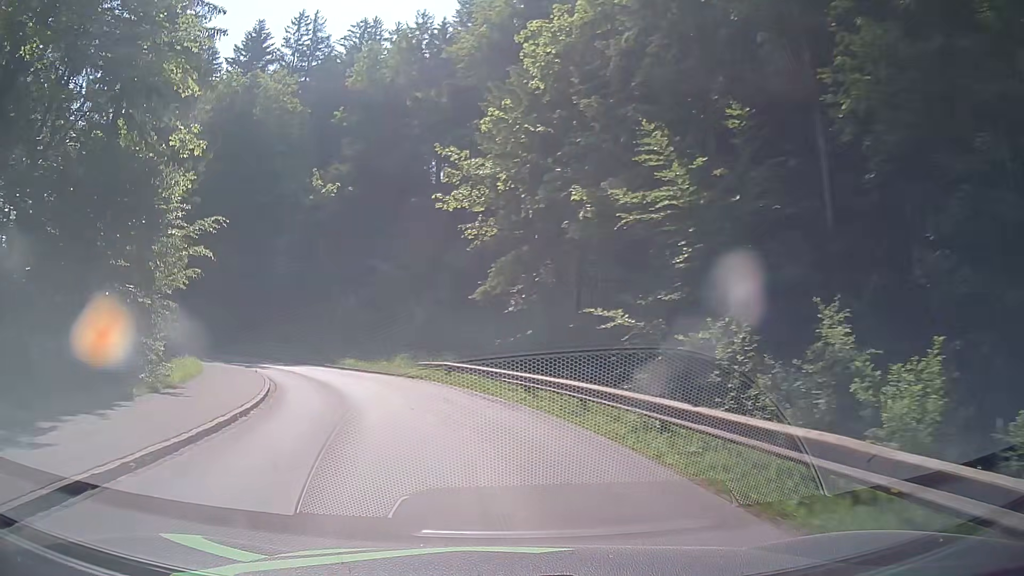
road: tertiary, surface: asphalt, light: Day
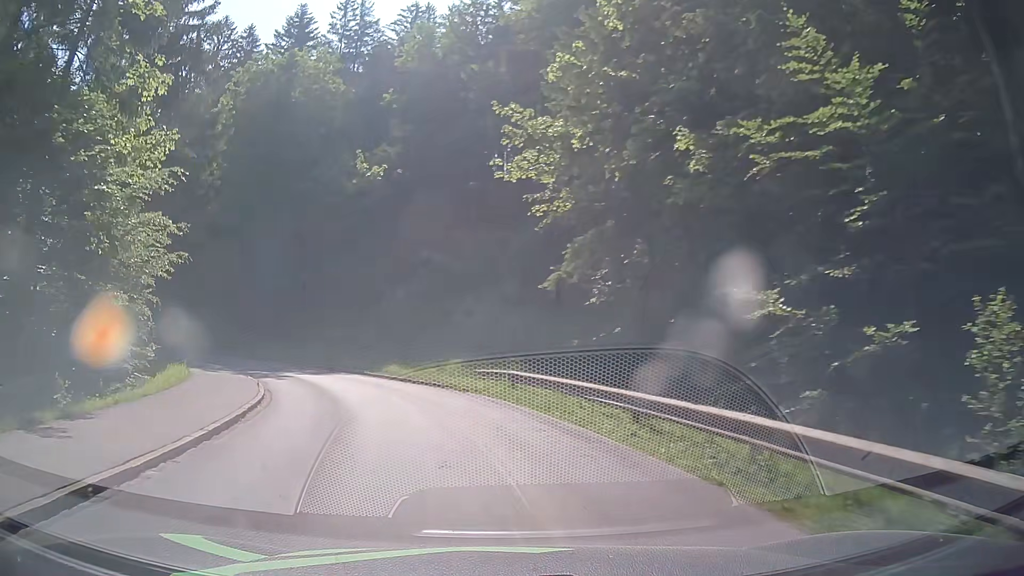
(-0.4, +6.3) m; -6°
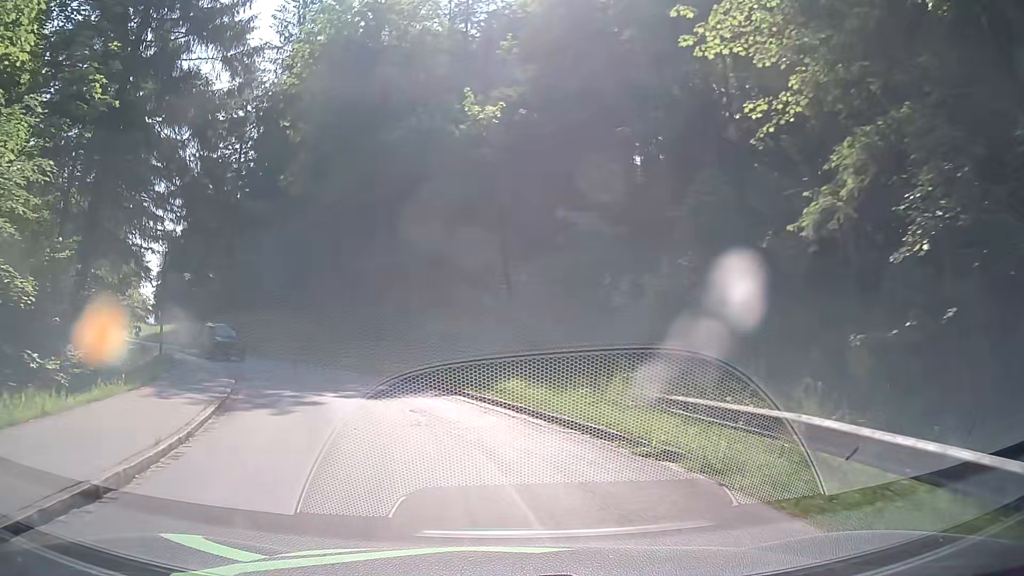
(-1.2, +11.9) m; -12°
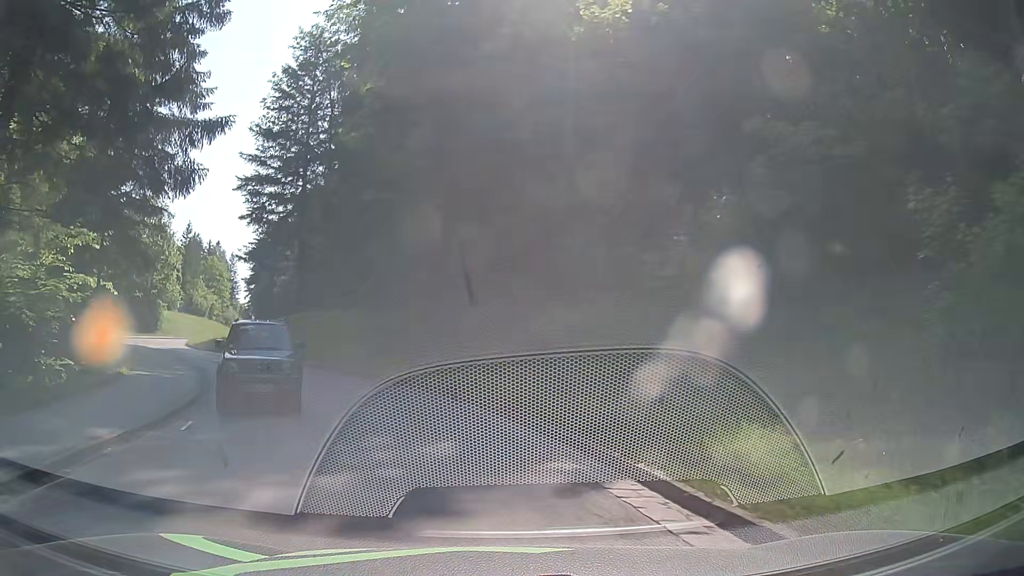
(-0.9, +10.9) m; -9°
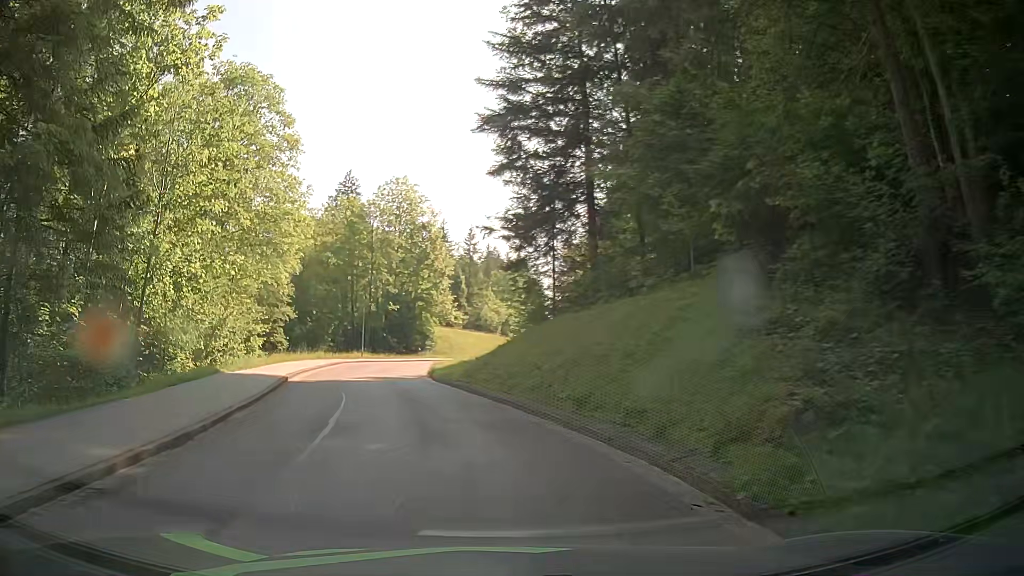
(-4.3, +19.3) m; -28°
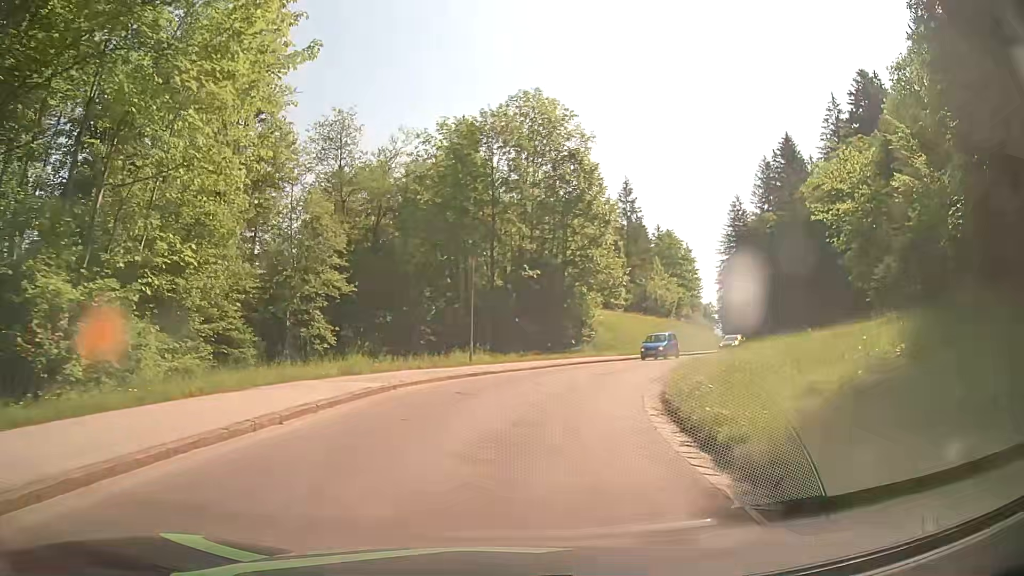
(-4.6, +28.5) m; -12°
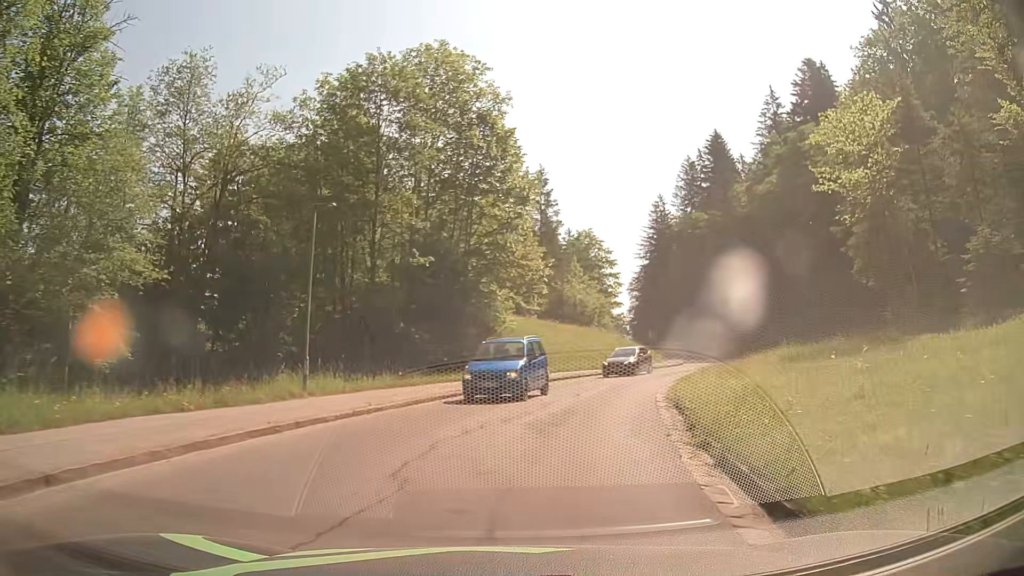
(+0.8, +11.7) m; +9°
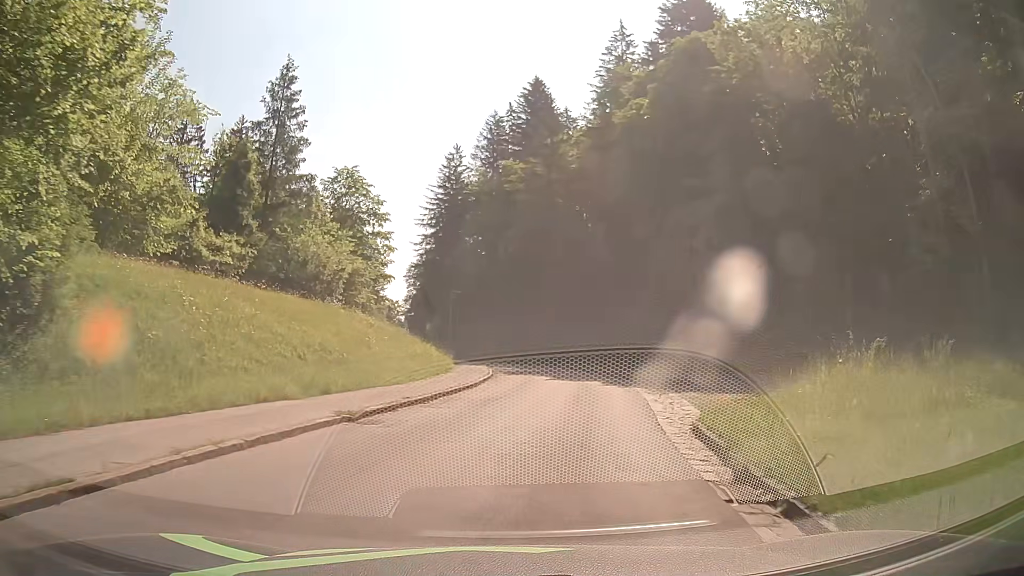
(+4.9, +28.0) m; +19°
(0, +10) (+2, +20) (+3, +30) (+3, +40) (+1, +50) (-2, +59) (-5, +69) (-9, +78) (-13, +87) (-16, +97) m
